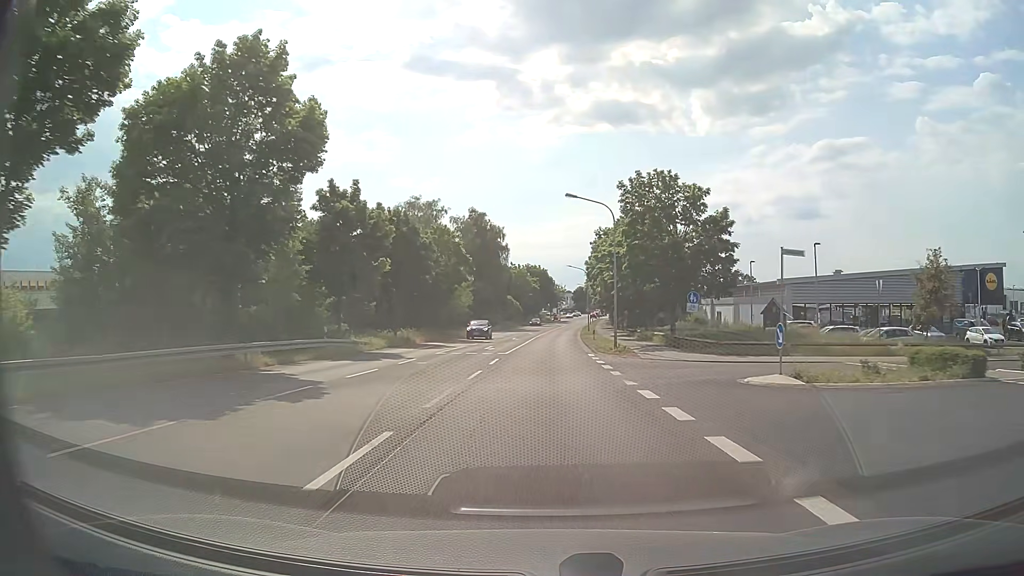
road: primary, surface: asphalt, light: Day
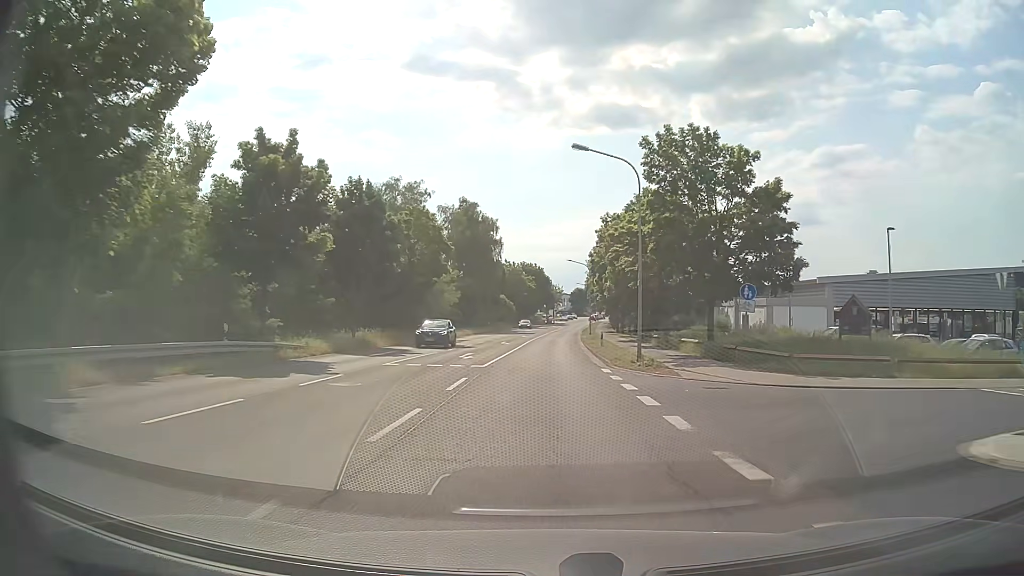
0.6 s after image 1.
(0.0, +9.6) m; 0°
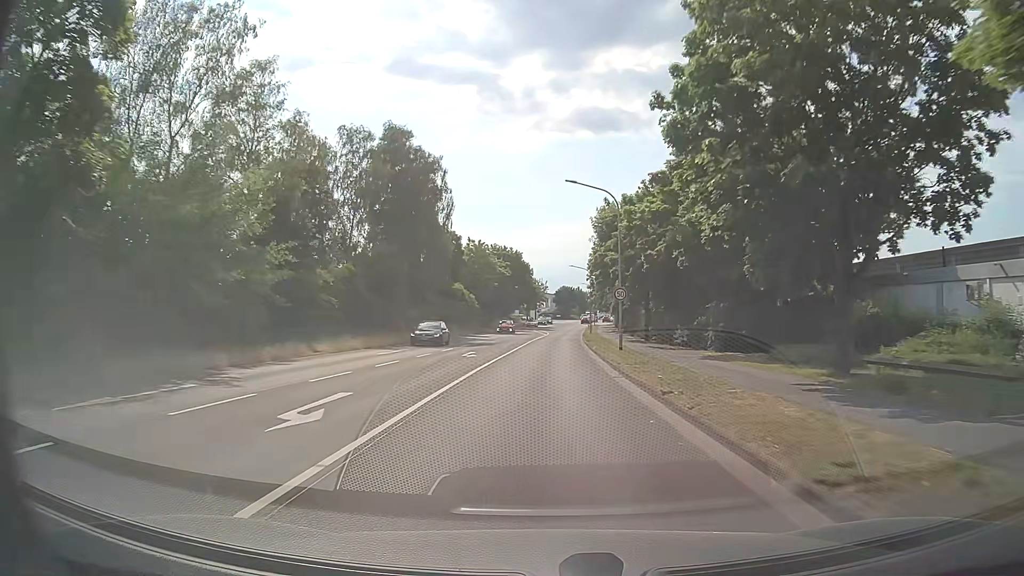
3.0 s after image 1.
(+0.5, +38.7) m; +2°
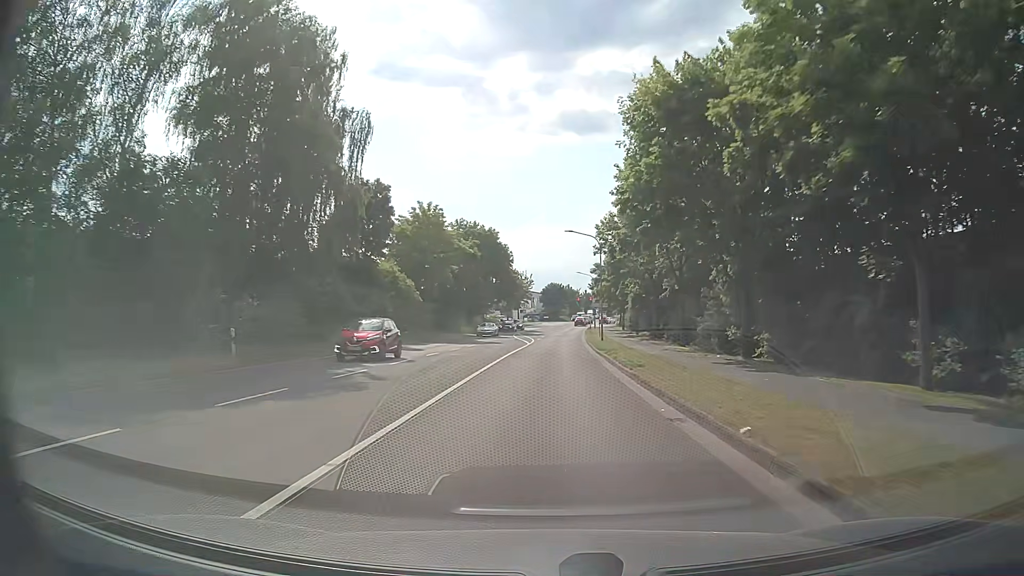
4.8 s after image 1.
(-0.1, +29.0) m; 0°
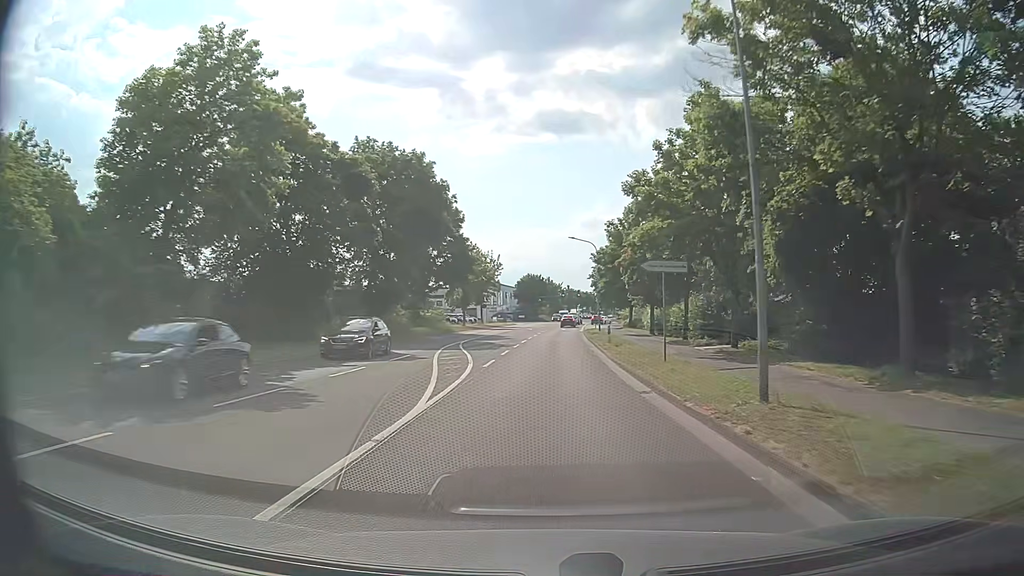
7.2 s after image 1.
(+0.7, +36.8) m; +2°
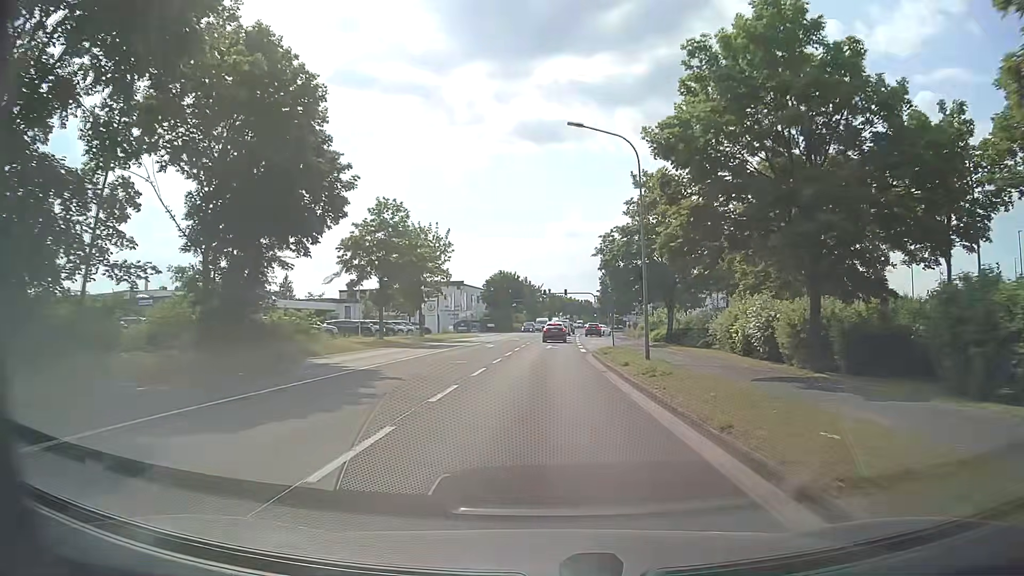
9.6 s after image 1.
(+0.6, +33.0) m; +2°
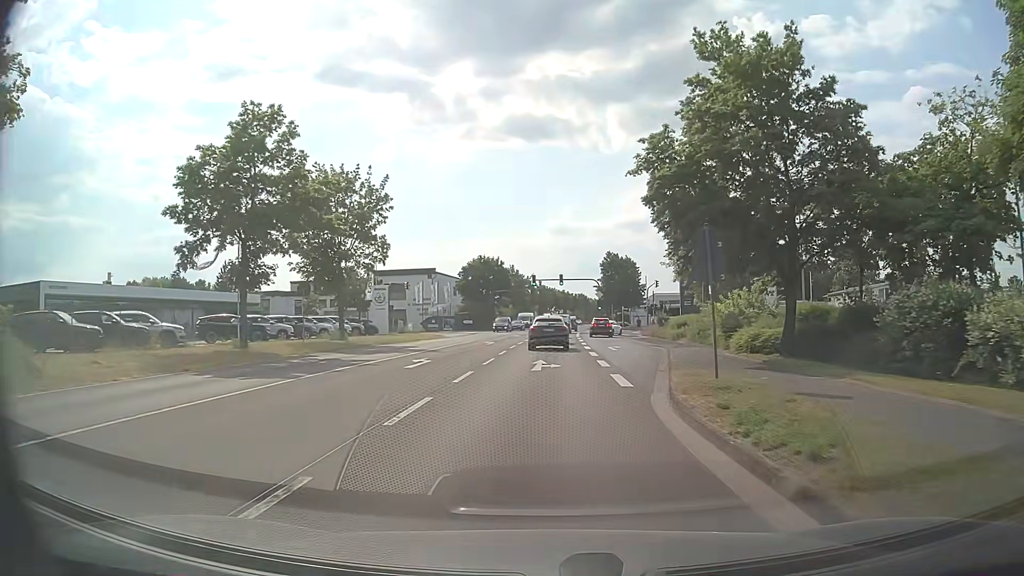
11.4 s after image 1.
(+0.1, +21.7) m; +1°
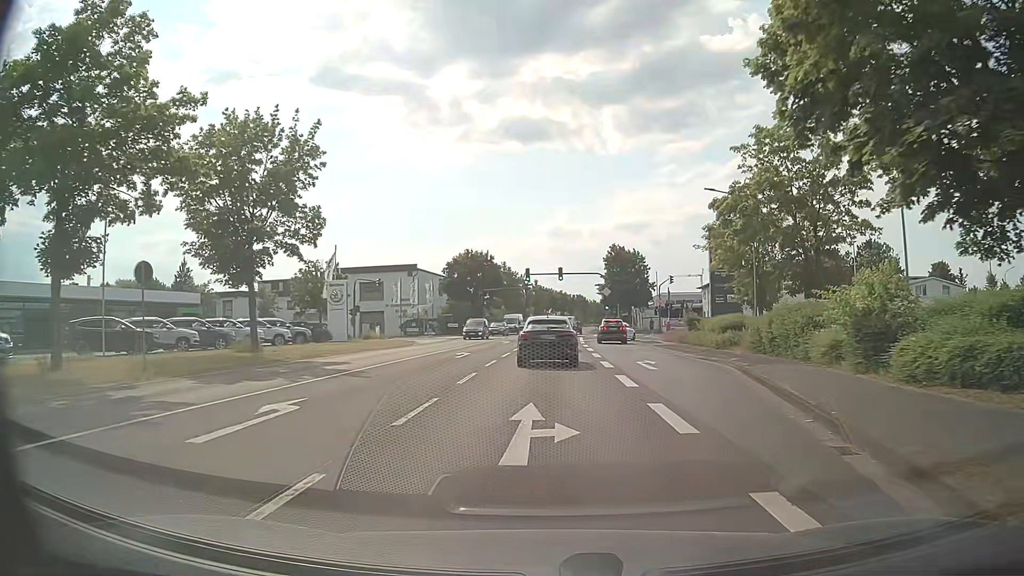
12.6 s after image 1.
(+0.1, +11.8) m; +2°
(0, +10) (0, +20) (0, +30) (0, +40) (0, +50) (0, +60) (+1, +70) (+1, +80) (+2, +90) (+2, +100) m
